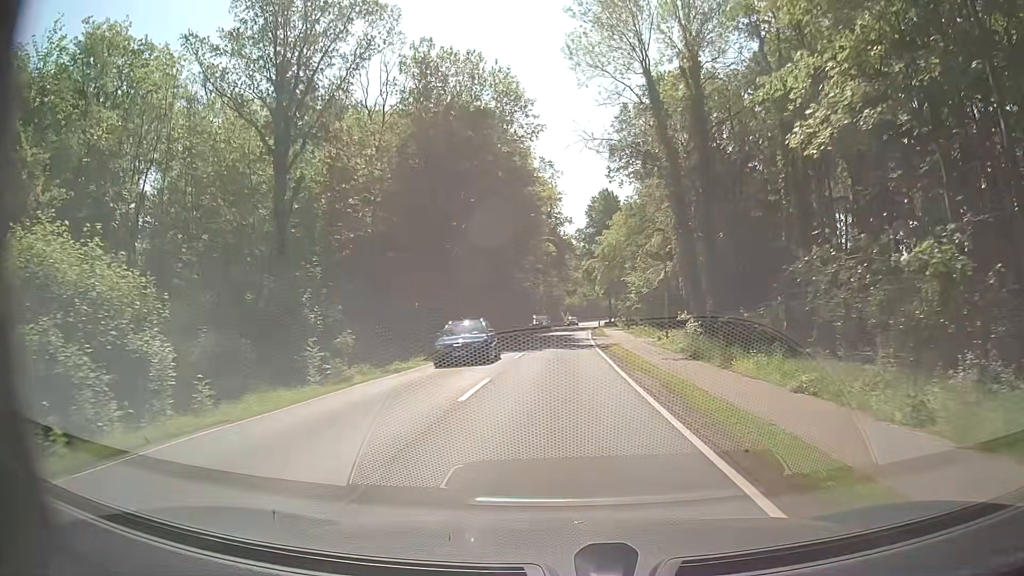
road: secondary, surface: asphalt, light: Day
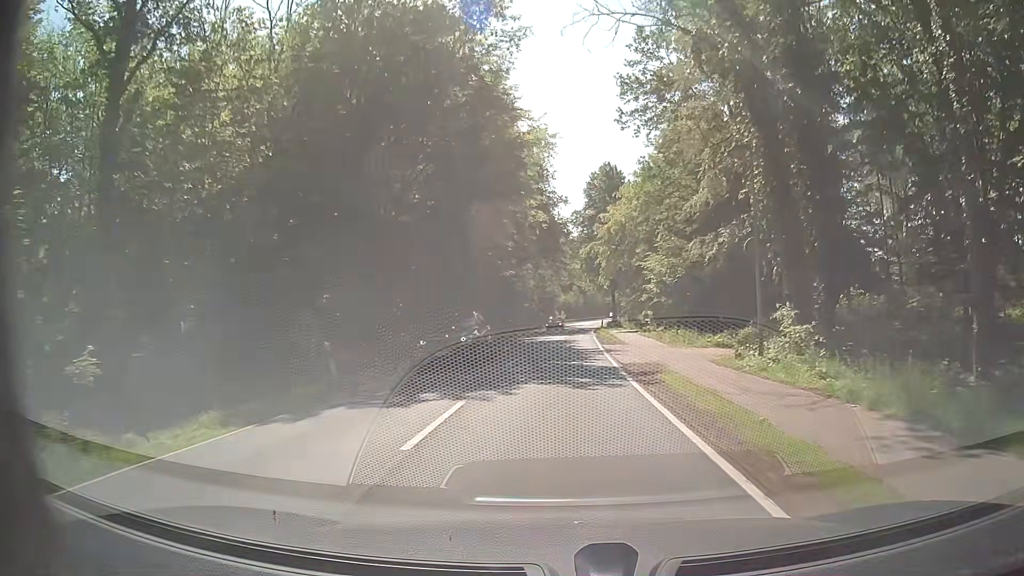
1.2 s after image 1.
(0.0, +15.9) m; 0°
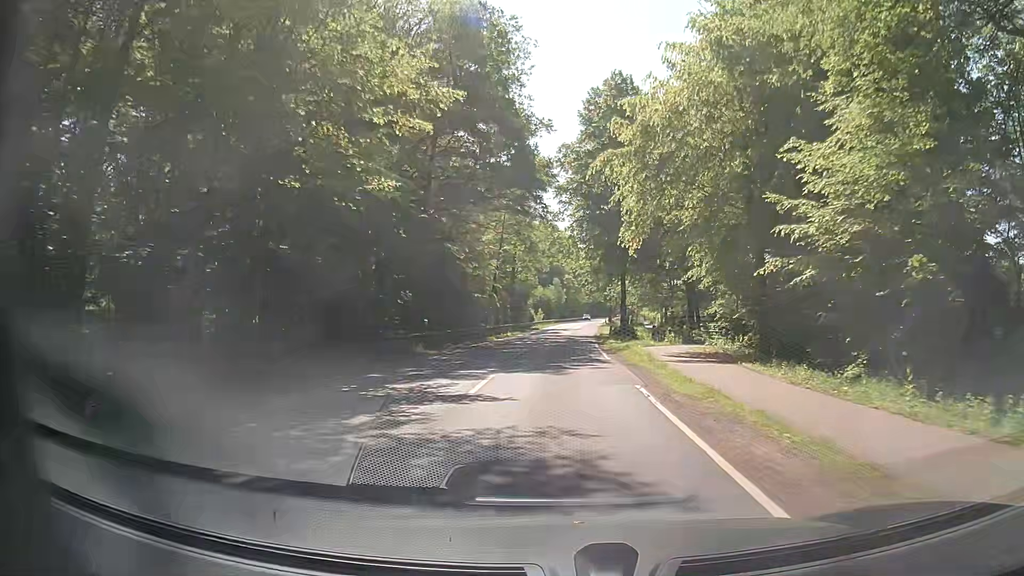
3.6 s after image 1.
(+0.3, +31.7) m; +1°
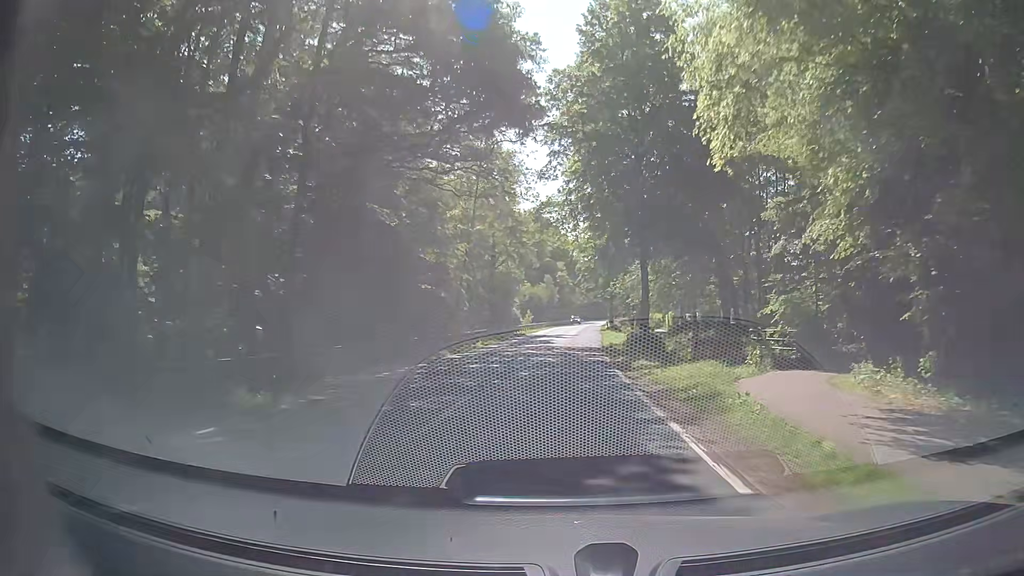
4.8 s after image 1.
(+0.3, +15.8) m; +2°
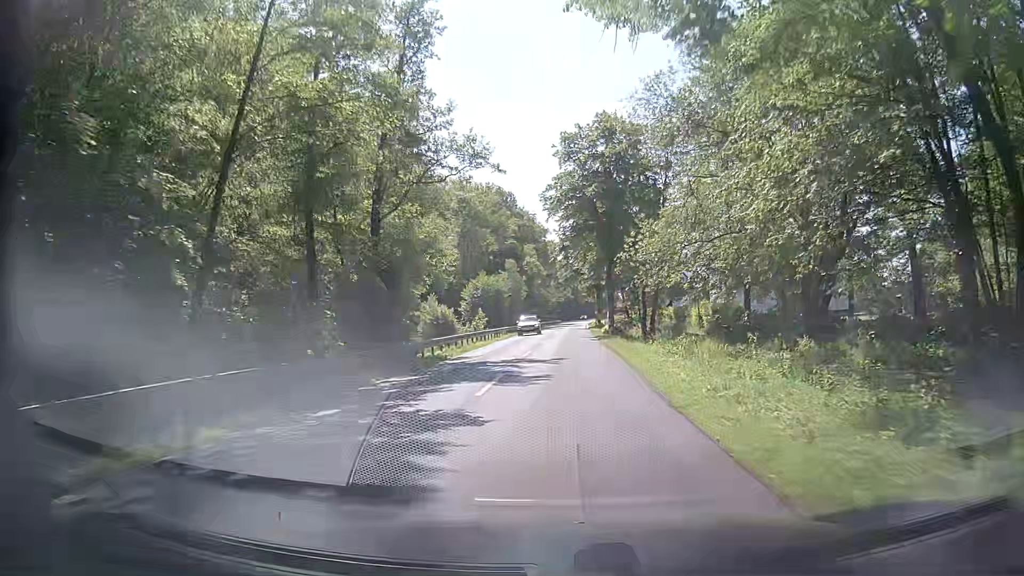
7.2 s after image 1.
(+0.5, +31.7) m; +1°
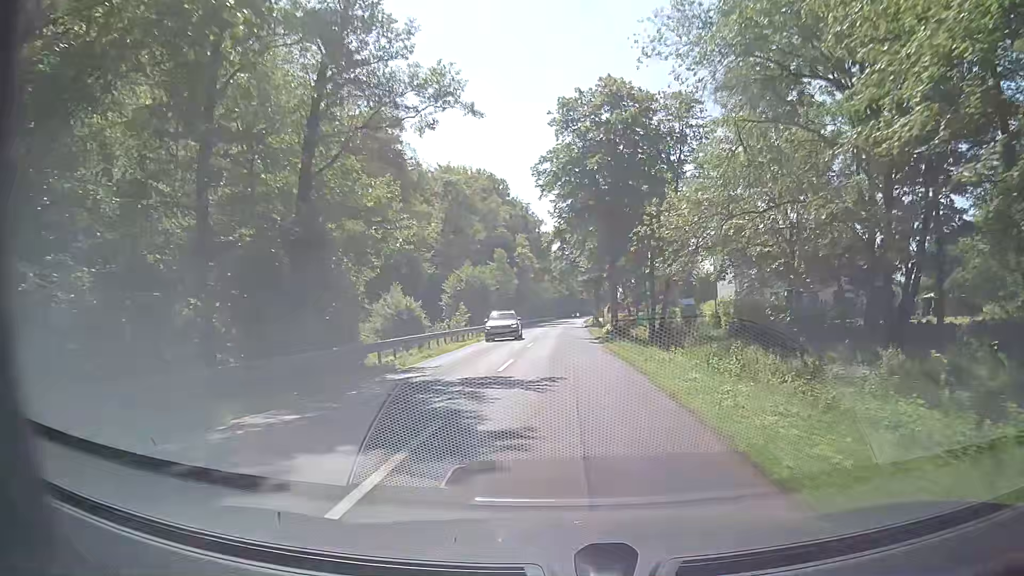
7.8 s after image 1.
(0.0, +7.9) m; +1°
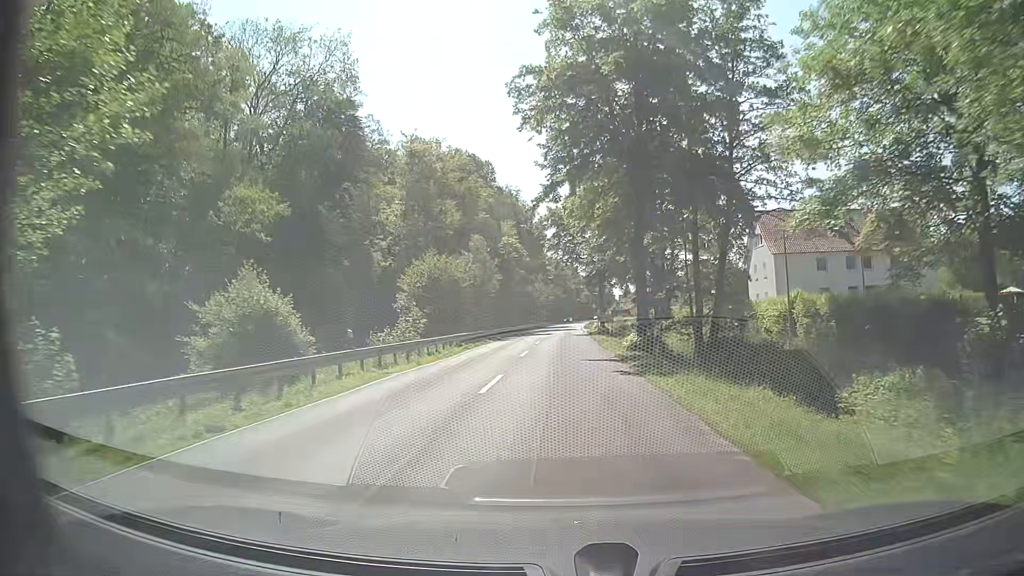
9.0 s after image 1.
(+0.2, +15.9) m; +1°
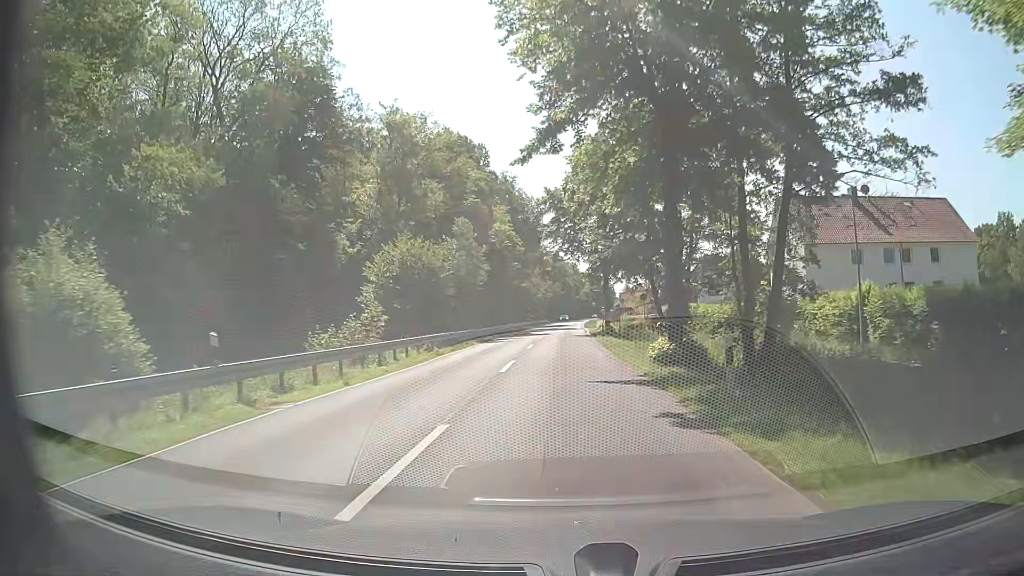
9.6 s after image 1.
(-0.1, +7.9) m; 0°
(0, +10) (0, +20) (0, +30) (+1, +40) (+1, +50) (+1, +60) (+1, +70) (+2, +80) (+2, +90) (+2, +100) m
